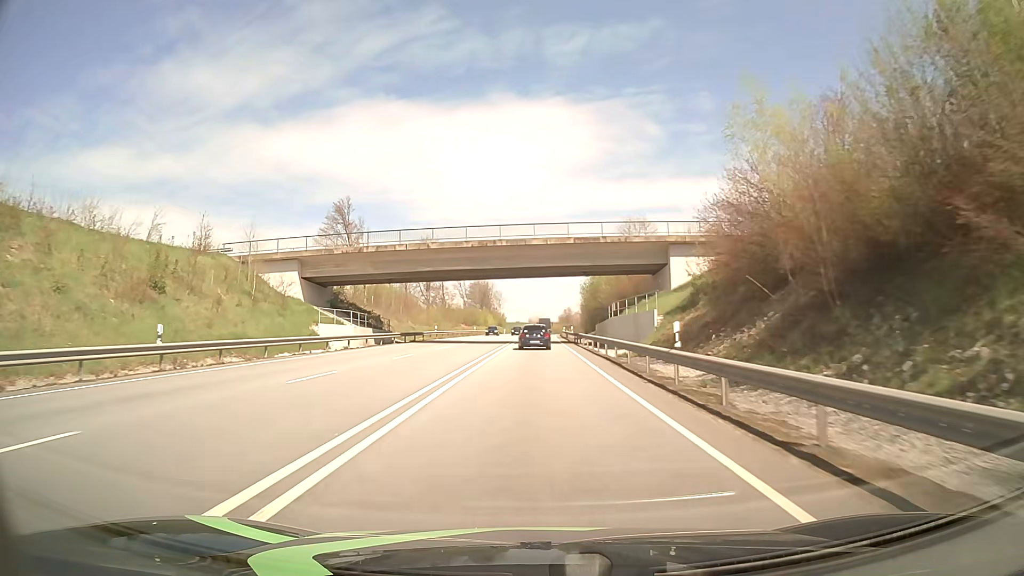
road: primary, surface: asphalt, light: Day
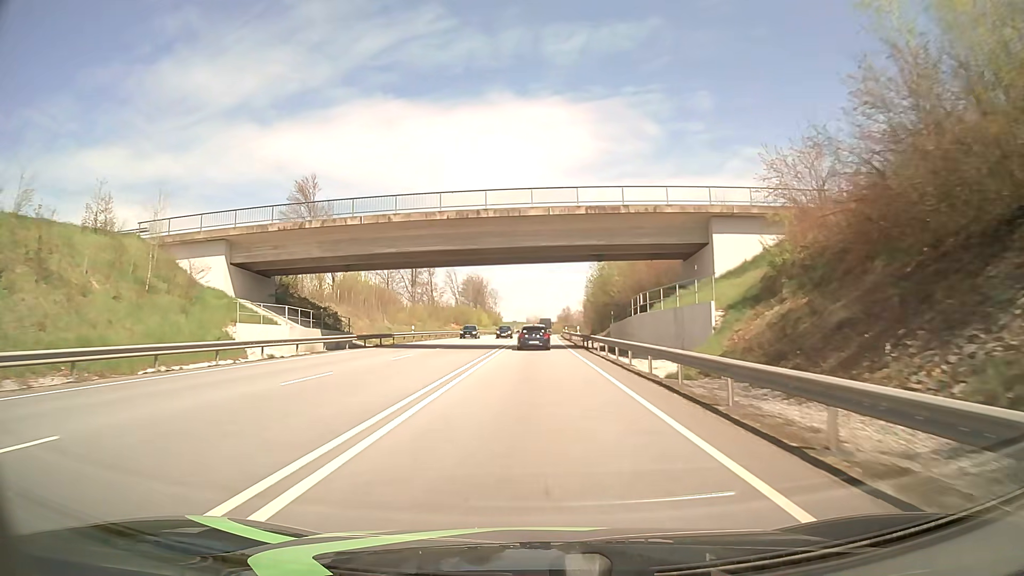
(0.0, +12.3) m; 0°
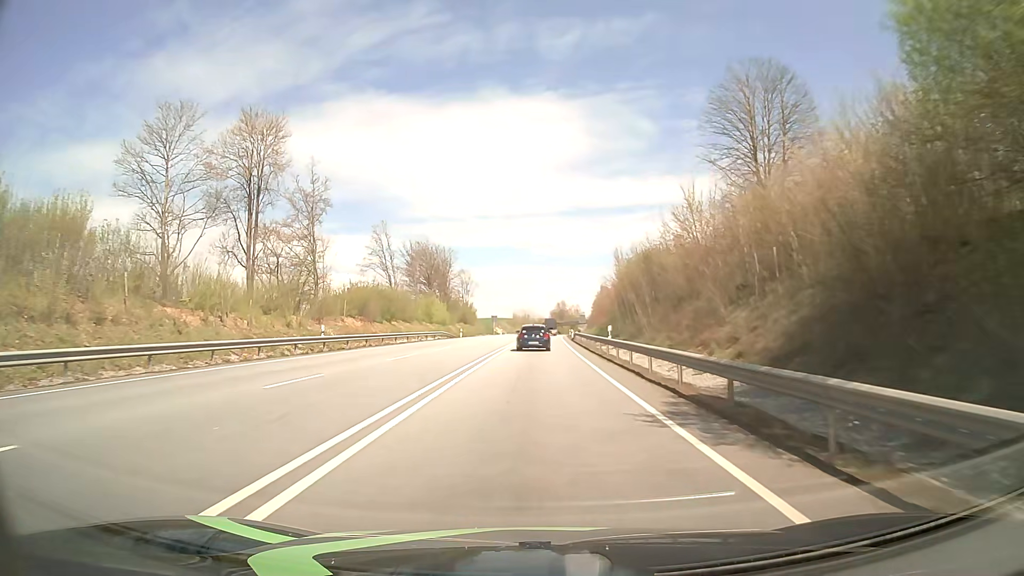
(-0.2, +60.4) m; +1°
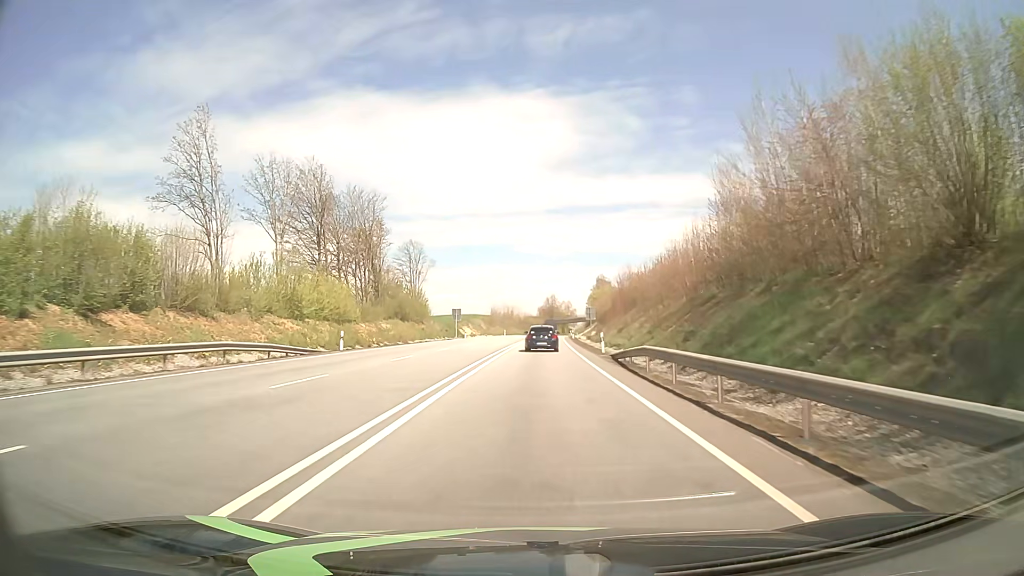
(+0.5, +47.5) m; +1°
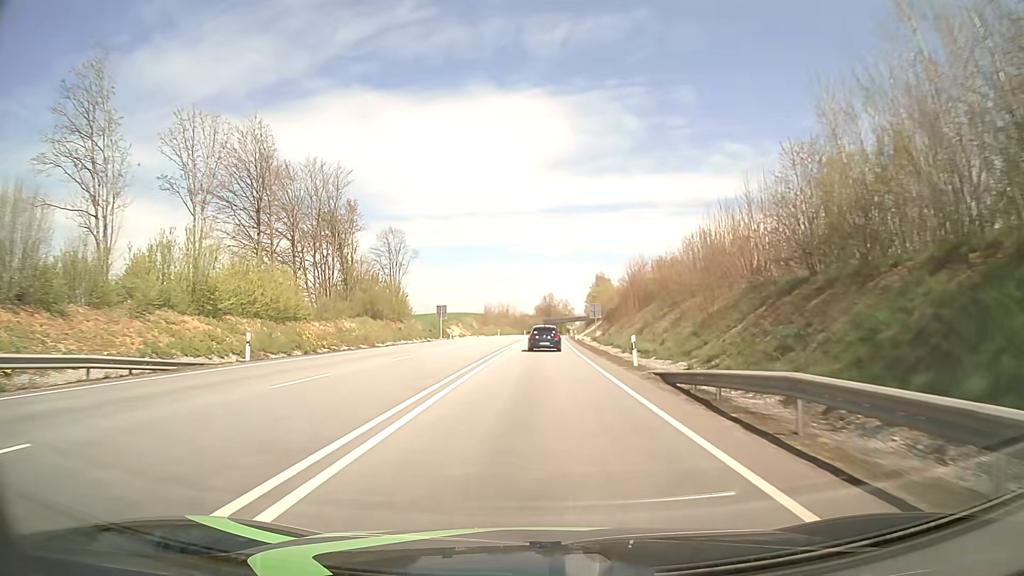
(0.0, +11.8) m; 0°
